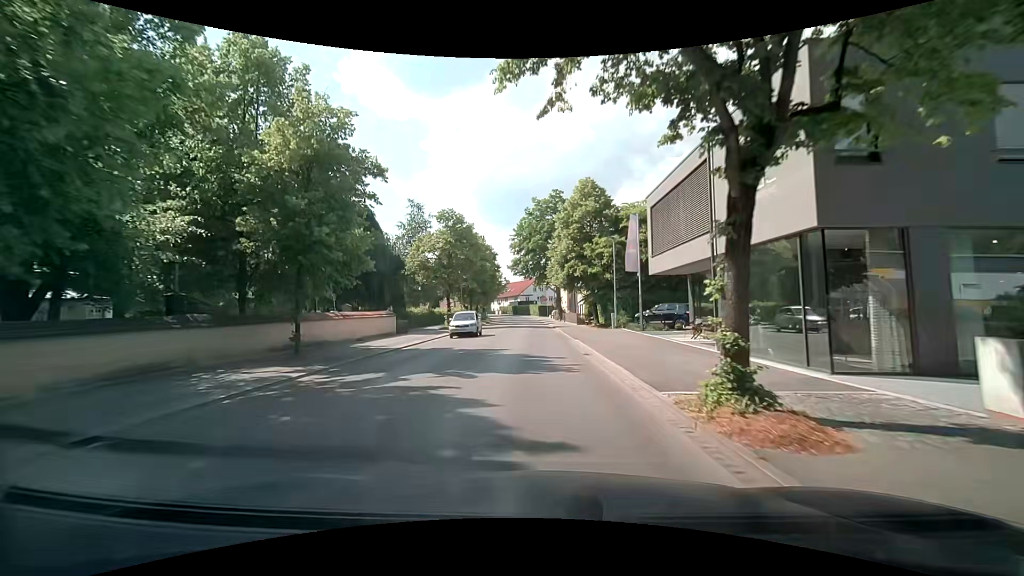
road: tertiary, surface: asphalt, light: Day
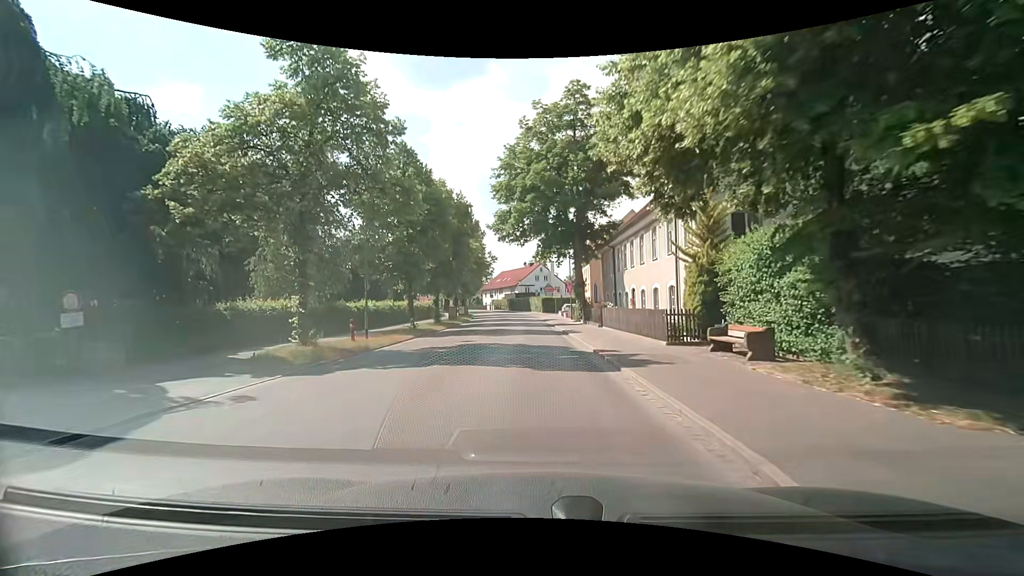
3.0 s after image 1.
(-0.8, +31.9) m; 0°
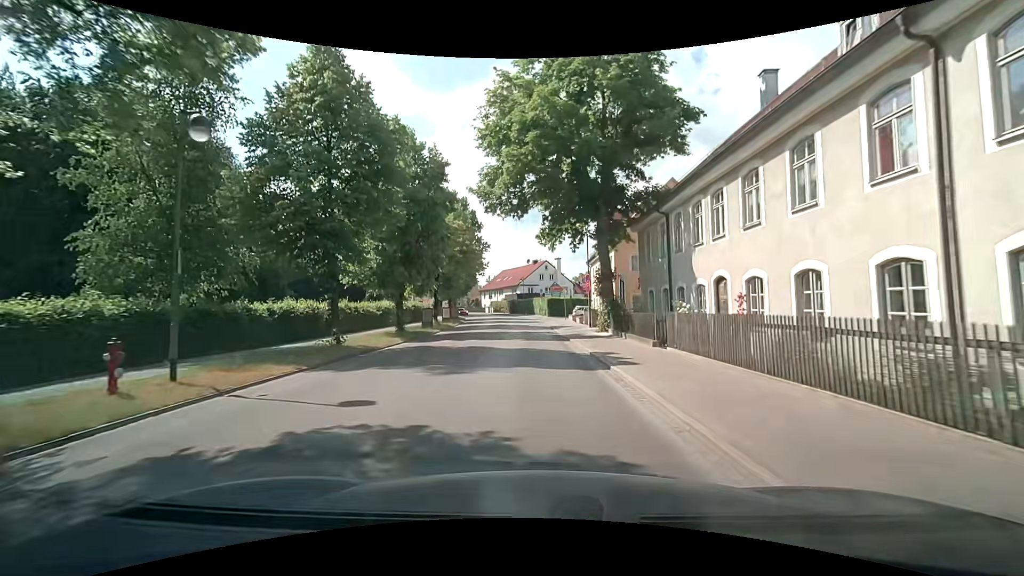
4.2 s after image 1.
(-0.3, +12.9) m; -2°
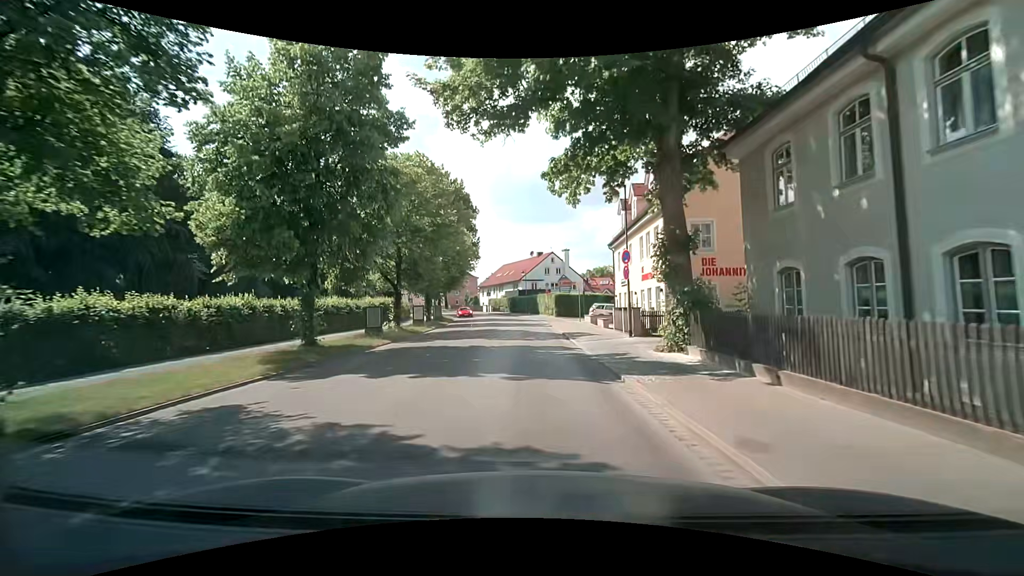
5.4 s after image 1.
(+0.2, +12.8) m; 0°
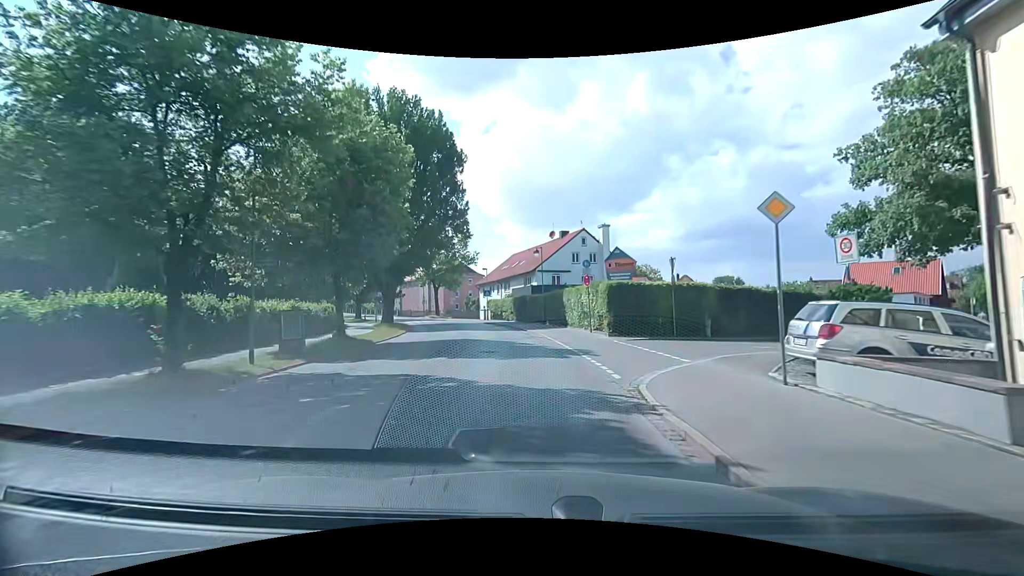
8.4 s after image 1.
(-0.4, +30.1) m; -1°
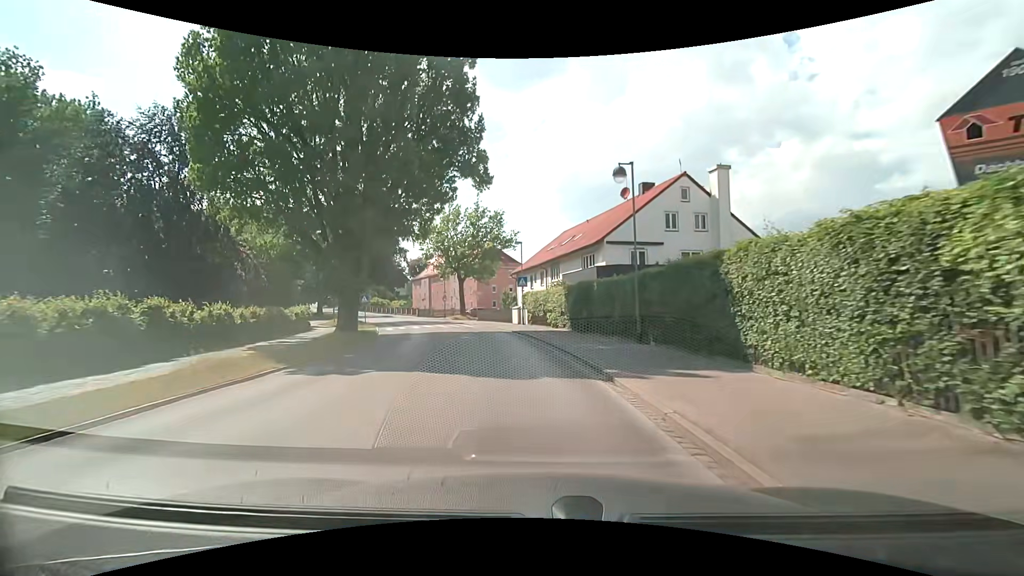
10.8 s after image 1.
(-1.3, +22.5) m; -7°
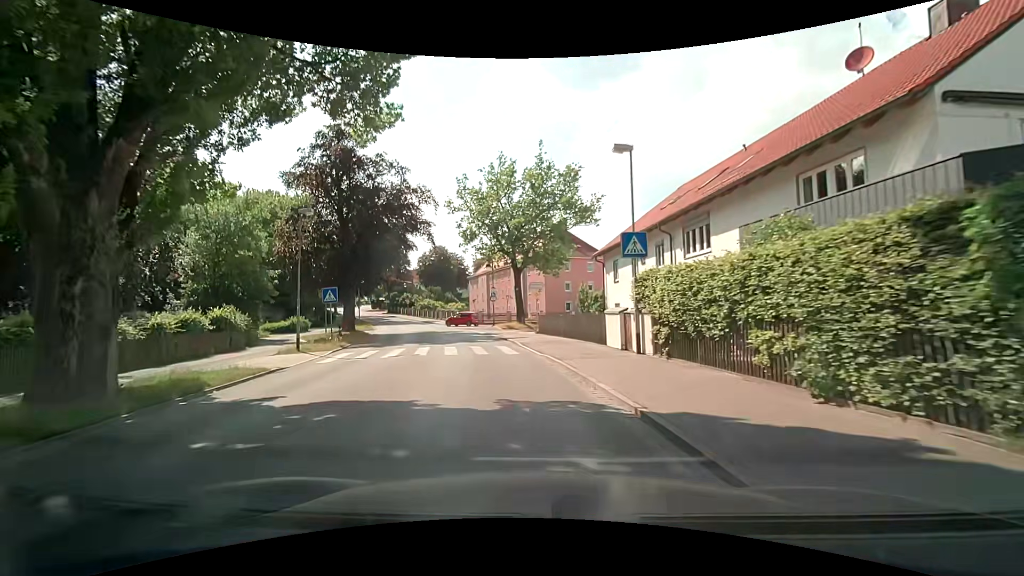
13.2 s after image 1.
(-1.3, +21.9) m; -8°
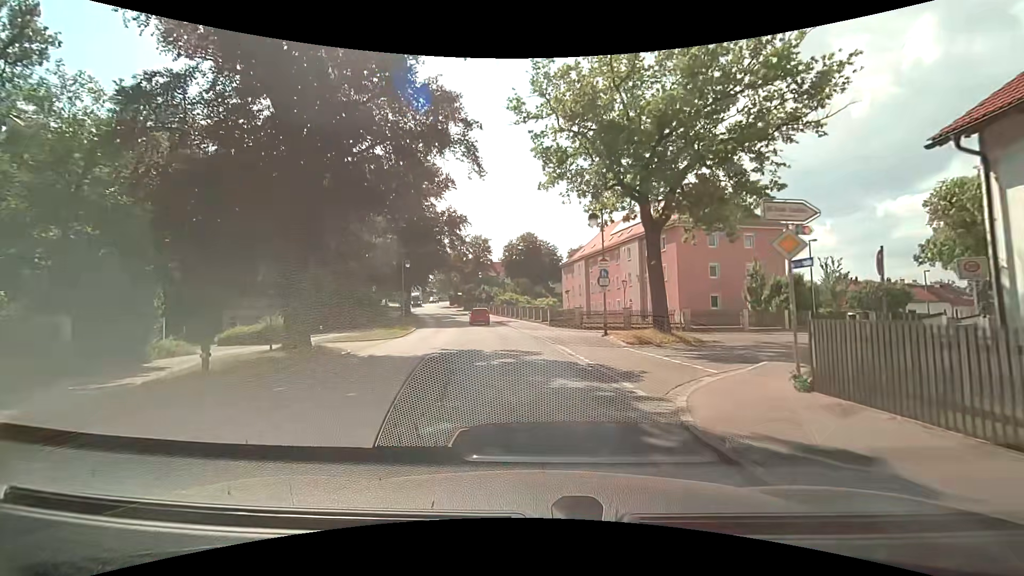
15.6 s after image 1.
(-2.3, +21.4) m; -11°
(0, +10) (-1, +20) (-2, +30) (-4, +40) (-6, +50) (-8, +59) (-11, +69) (-14, +79) (-17, +88) (-20, +98) m
